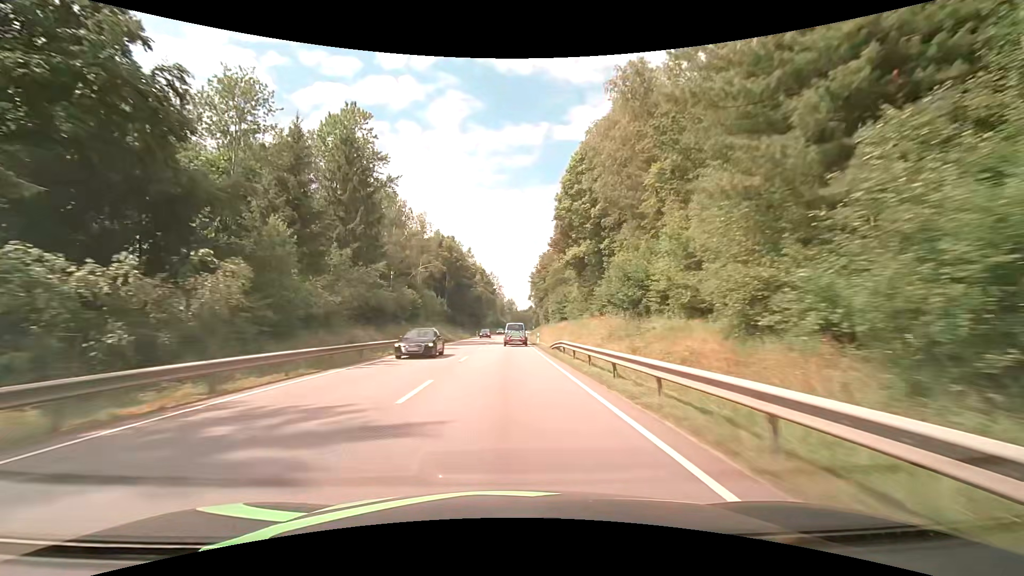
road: primary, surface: asphalt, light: Day
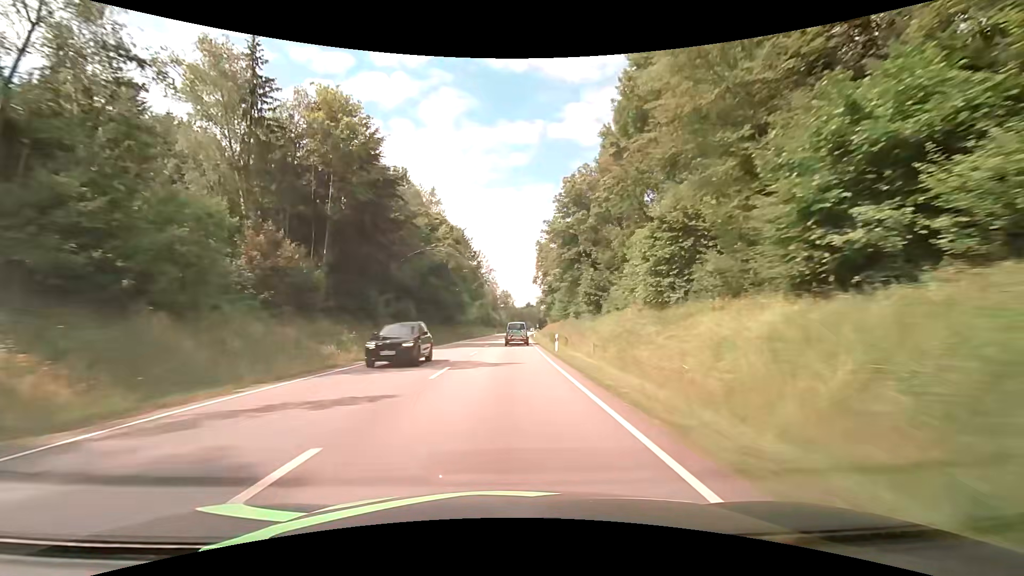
(+0.2, +67.4) m; +1°
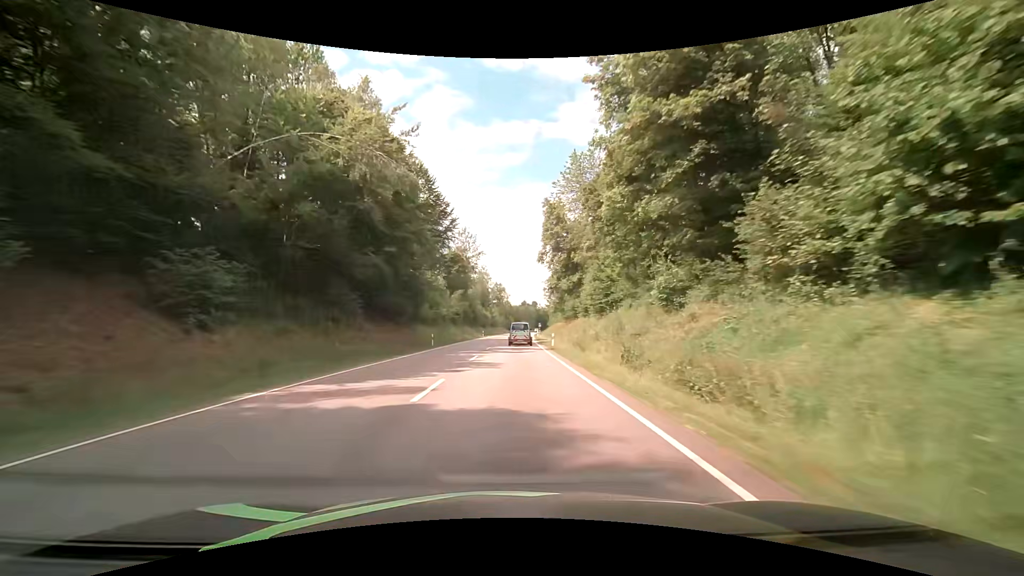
(0.0, +40.2) m; 0°
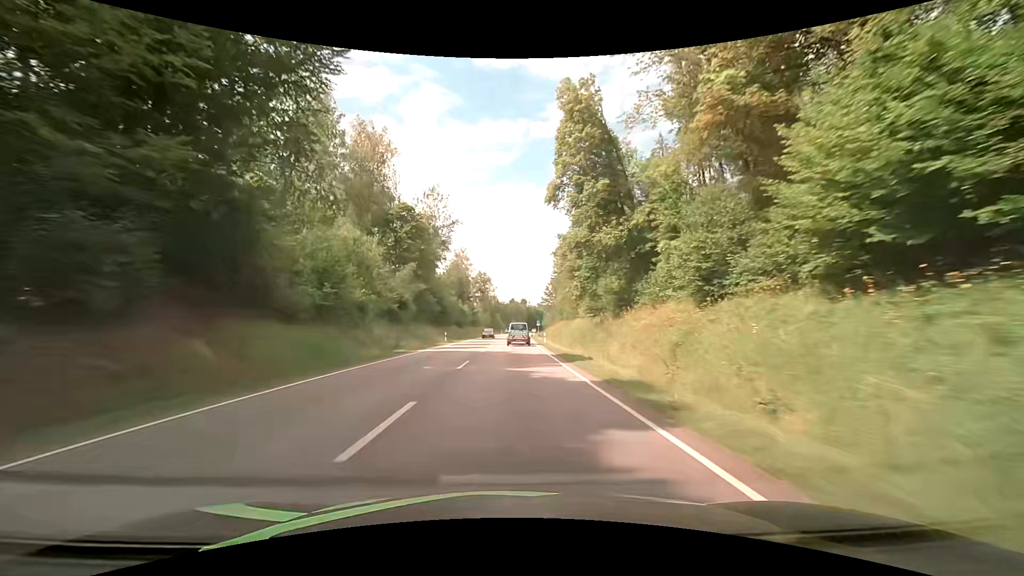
(+0.5, +40.0) m; +2°
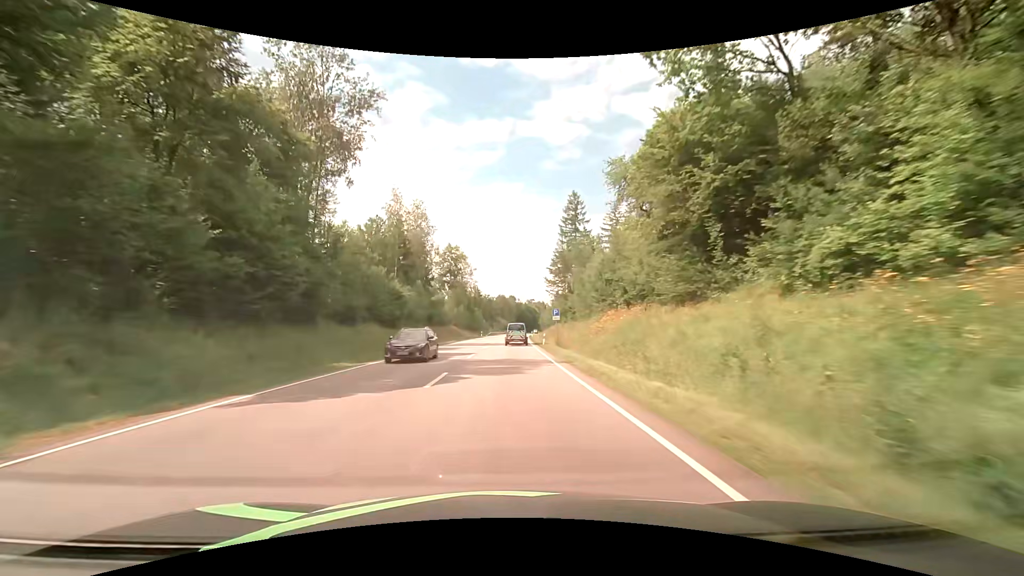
(+0.6, +53.4) m; +1°
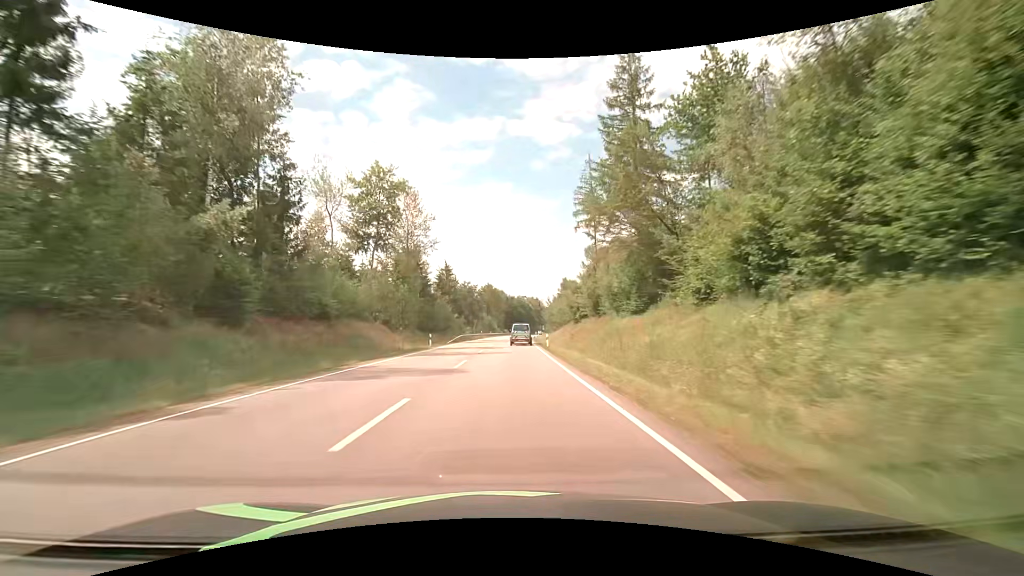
(+0.6, +54.0) m; +1°
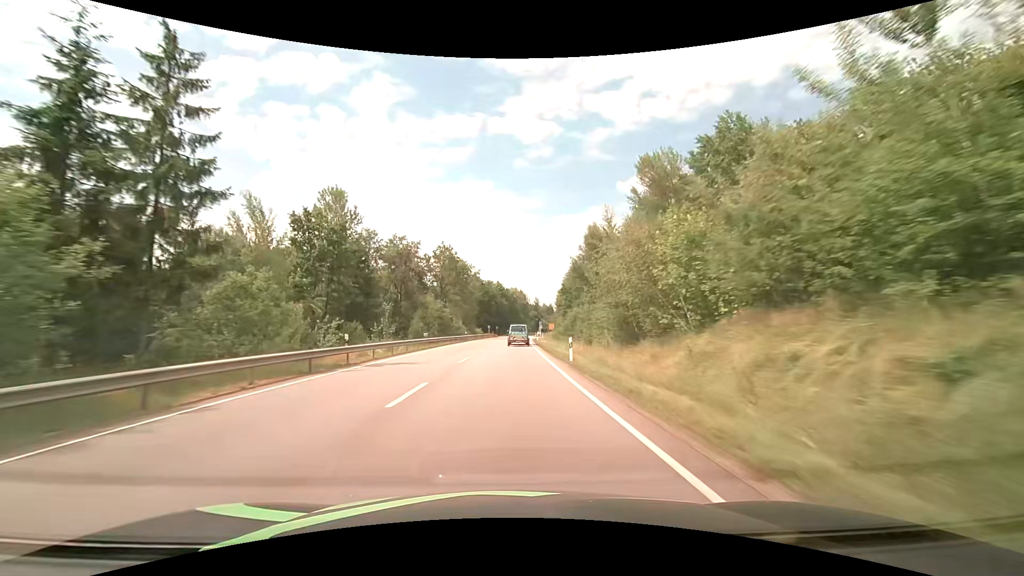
(+1.3, +68.6) m; +2°
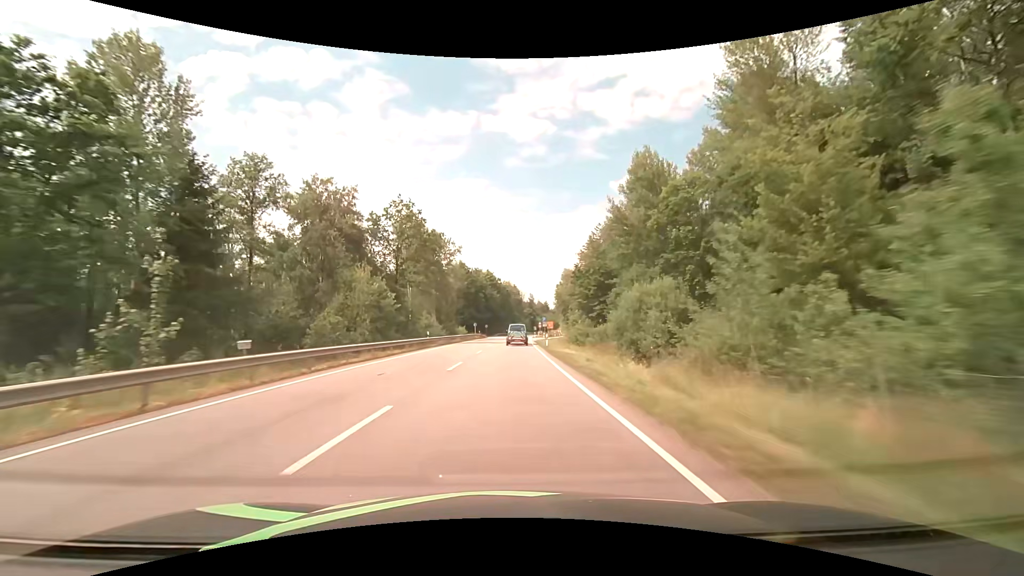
(+0.2, +27.9) m; +1°
(0, +10) (0, +20) (0, +30) (0, +40) (+1, +50) (+1, +60) (+1, +70) (+2, +80) (+2, +90) (+3, +100) m
